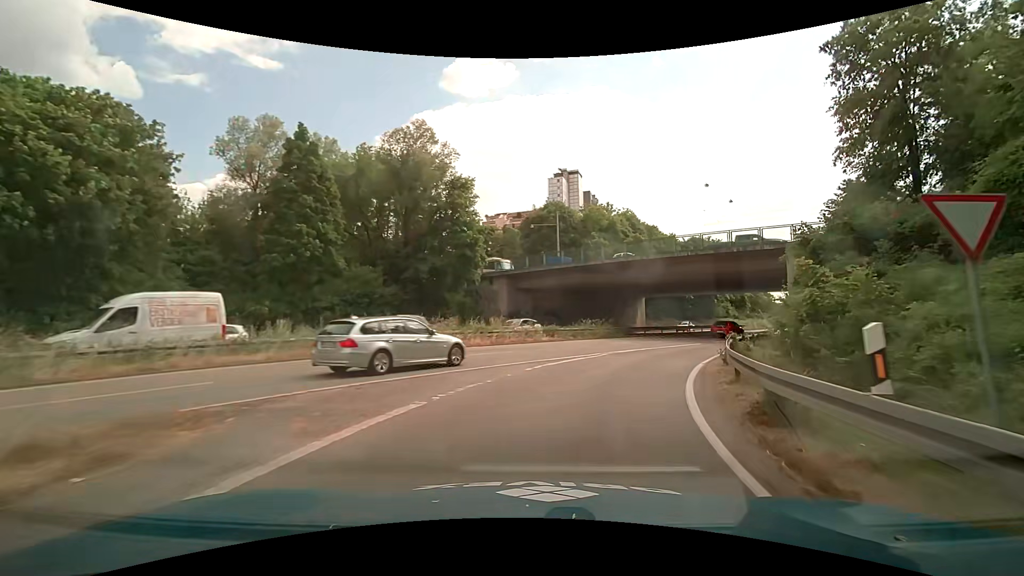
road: trunk_link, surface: asphalt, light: Day
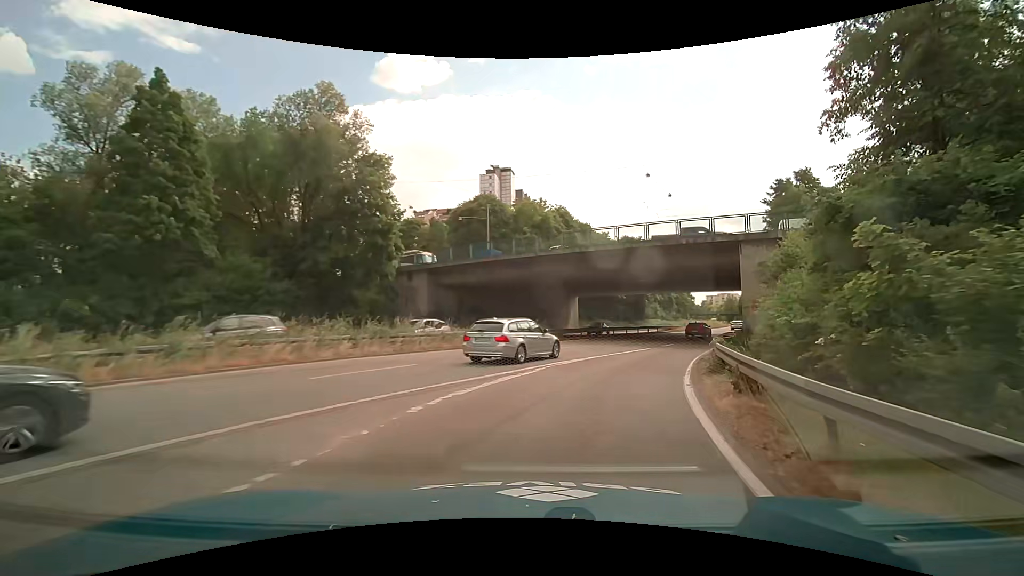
(+0.6, +5.9) m; +10°
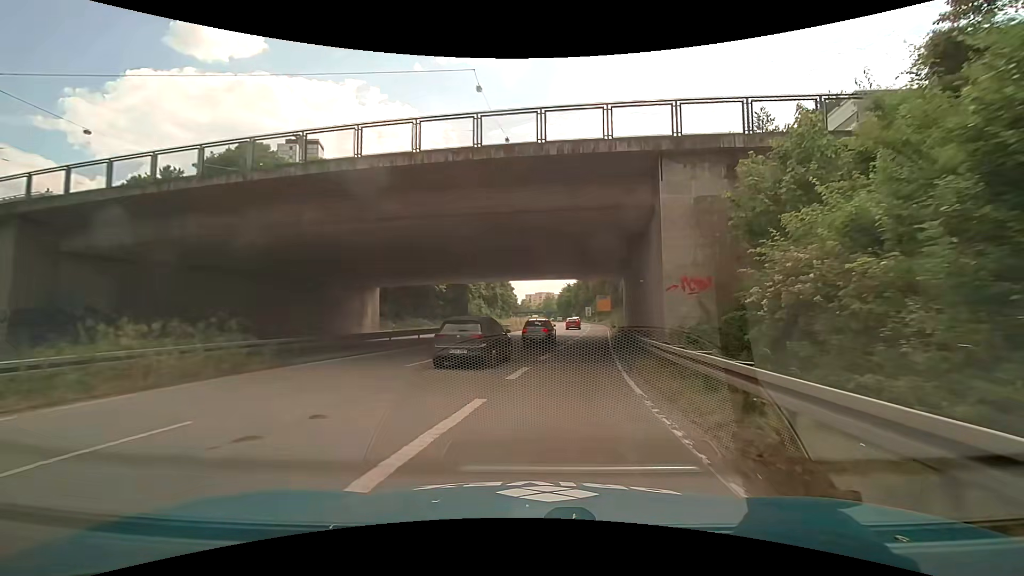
(+3.6, +18.6) m; +20°
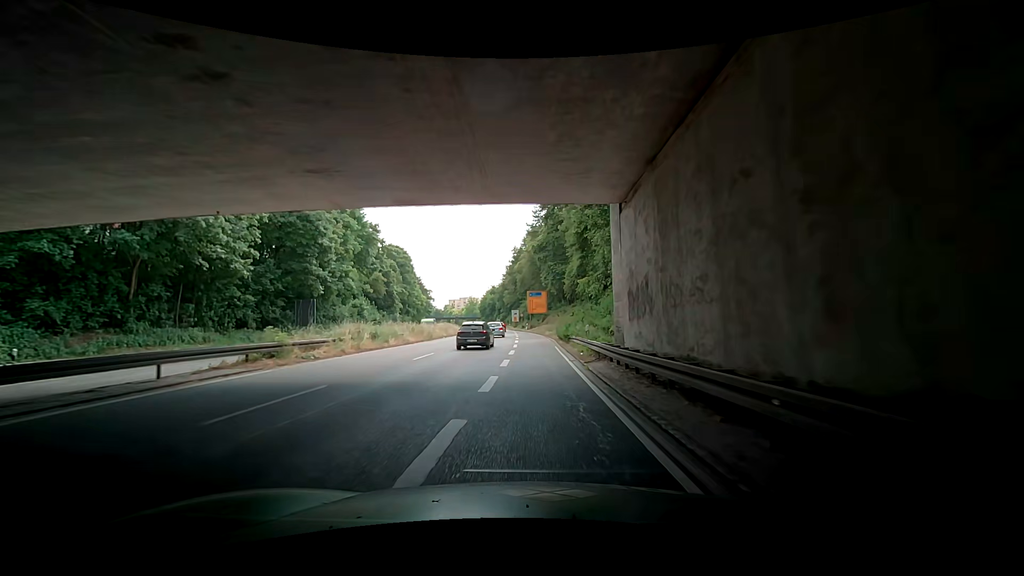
(+2.9, +31.8) m; +6°
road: trunk
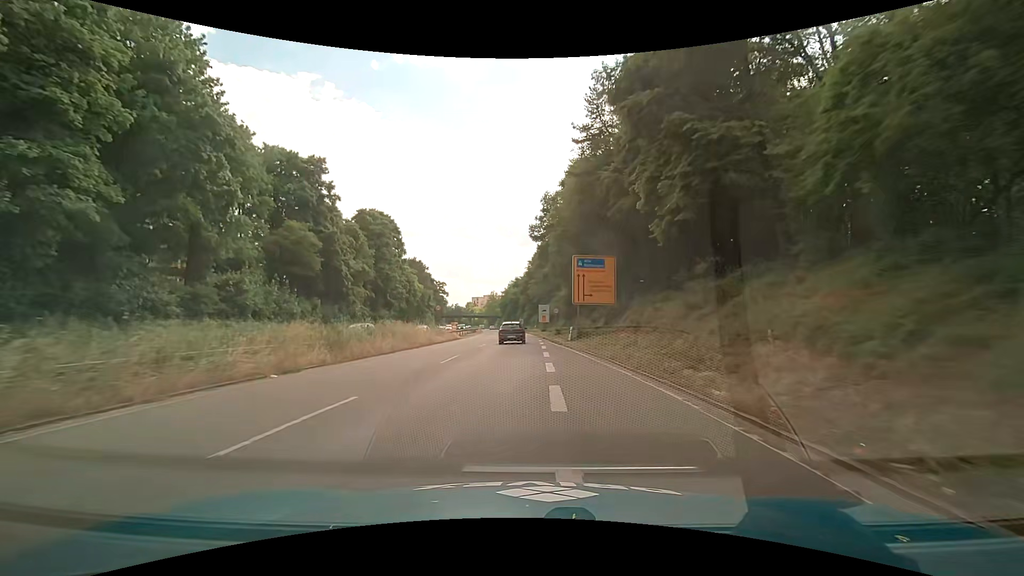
(-1.9, +38.5) m; -1°
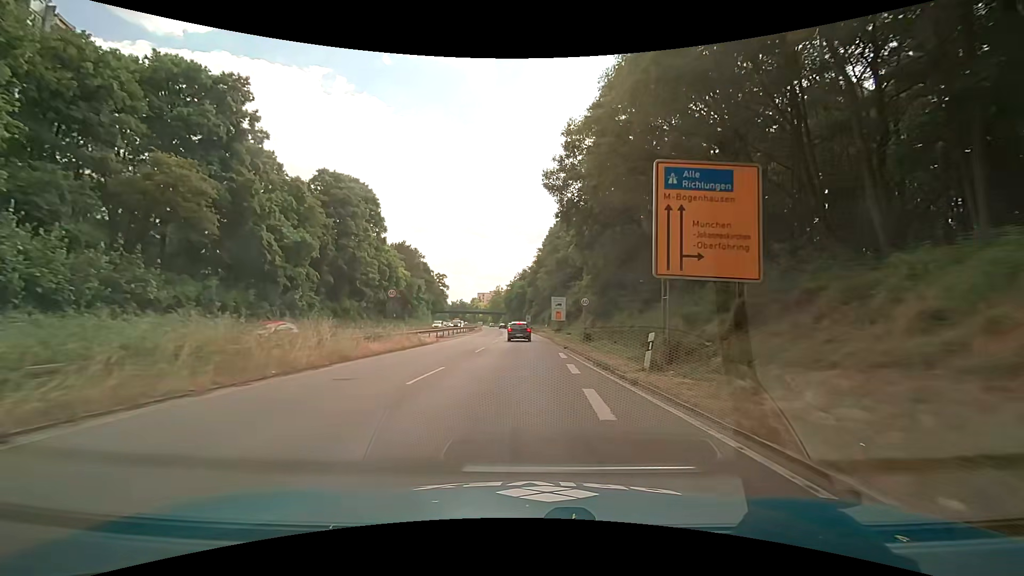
(-0.2, +18.7) m; -1°
